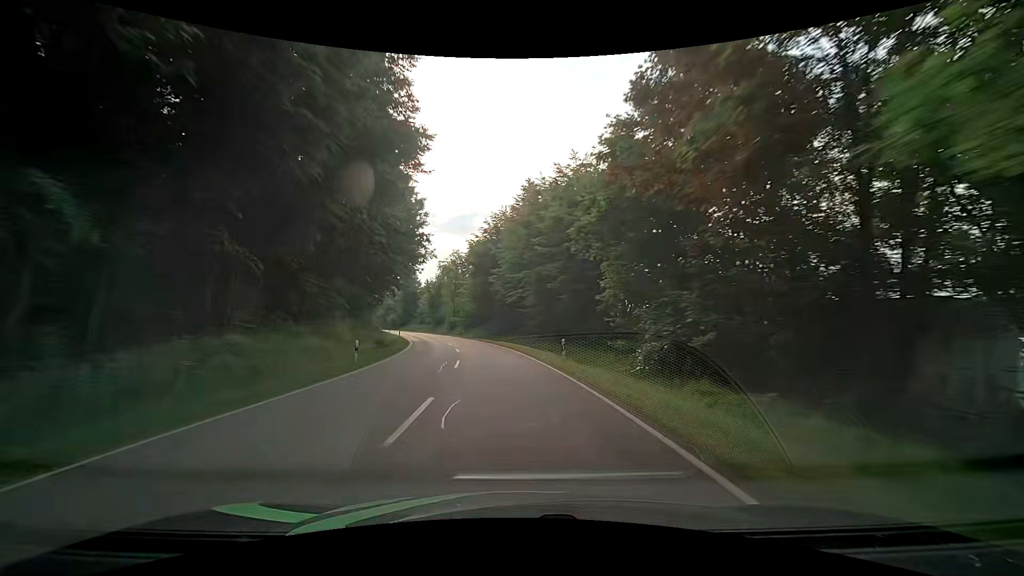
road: secondary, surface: asphalt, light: Day
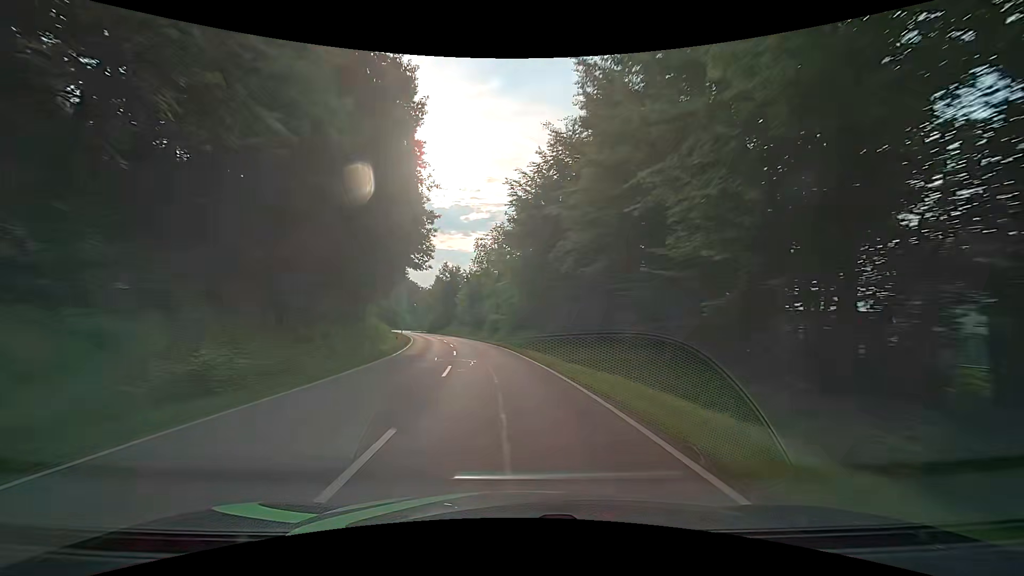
(-1.5, +27.2) m; -6°
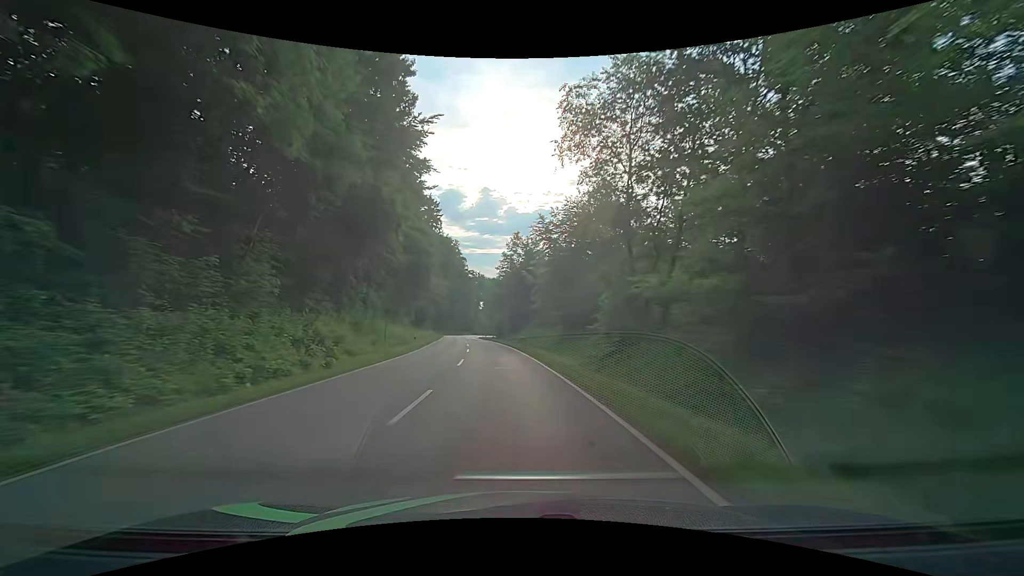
(-4.6, +43.2) m; -11°
